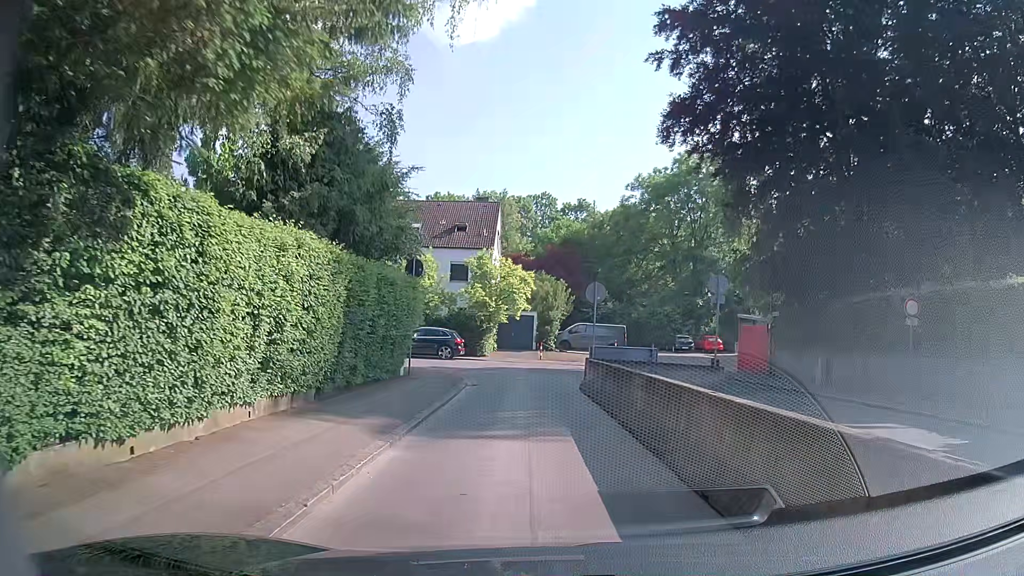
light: Day
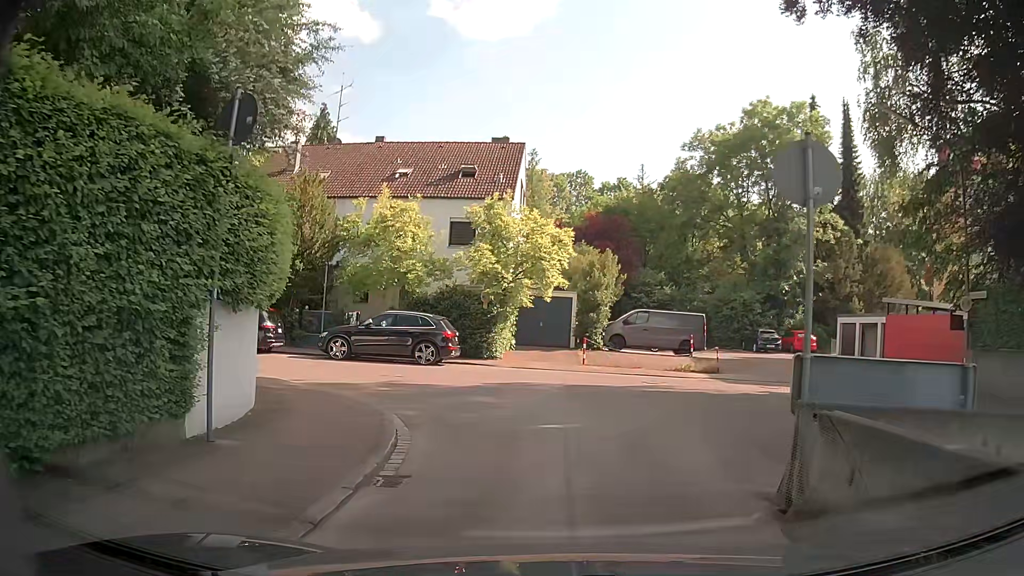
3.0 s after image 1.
(-0.5, +13.9) m; -4°
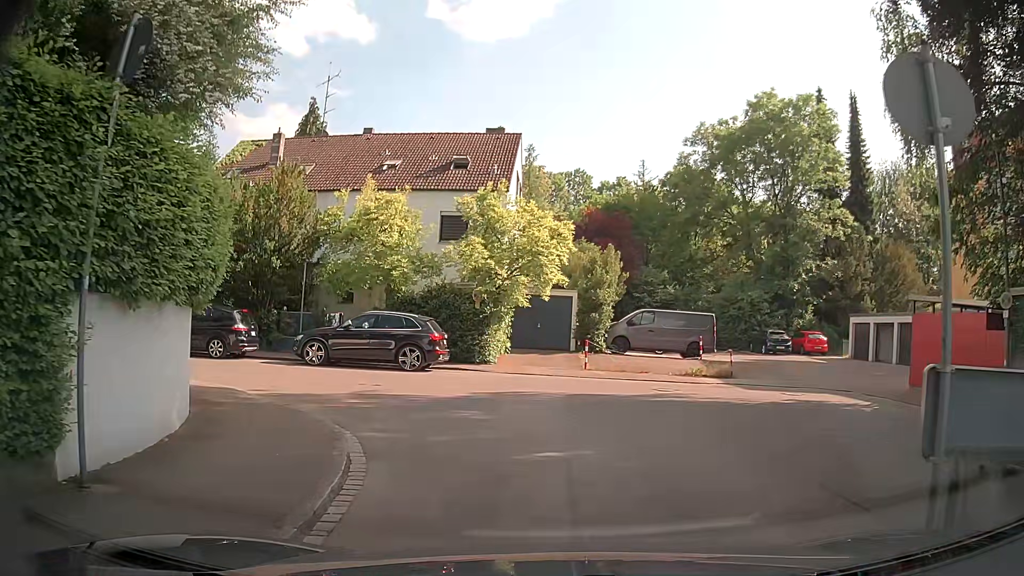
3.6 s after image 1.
(0.0, +2.1) m; +2°
